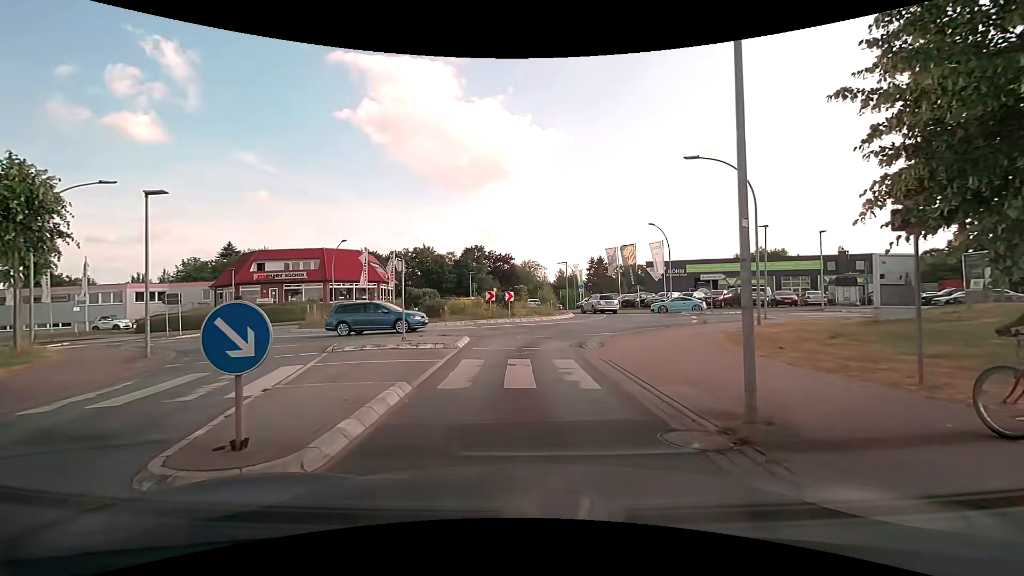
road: secondary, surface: asphalt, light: Day
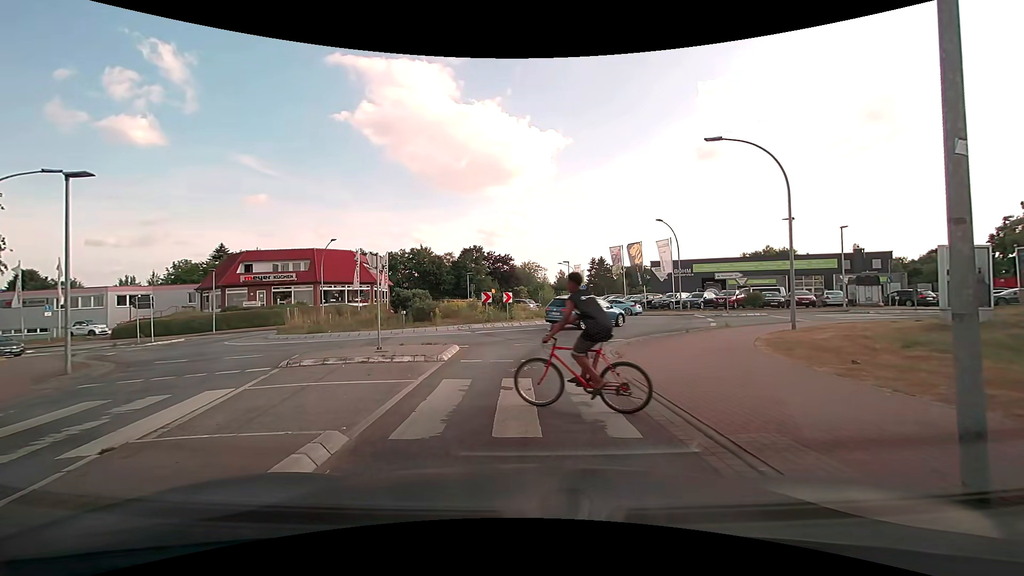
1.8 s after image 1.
(0.0, +2.5) m; 0°
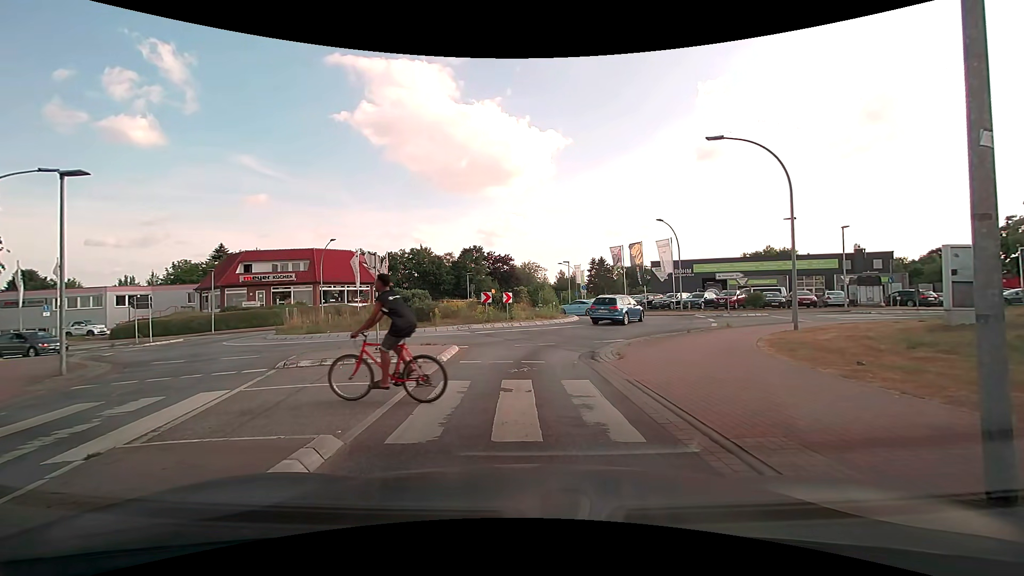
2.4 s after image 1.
(0.0, +0.2) m; 0°
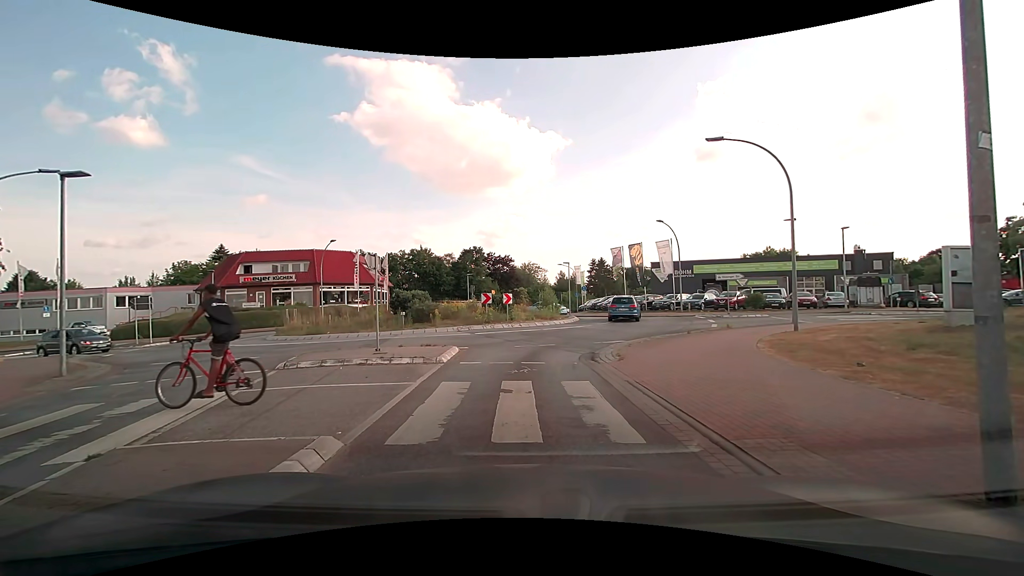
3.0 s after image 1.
(0.0, 0.0) m; 0°
